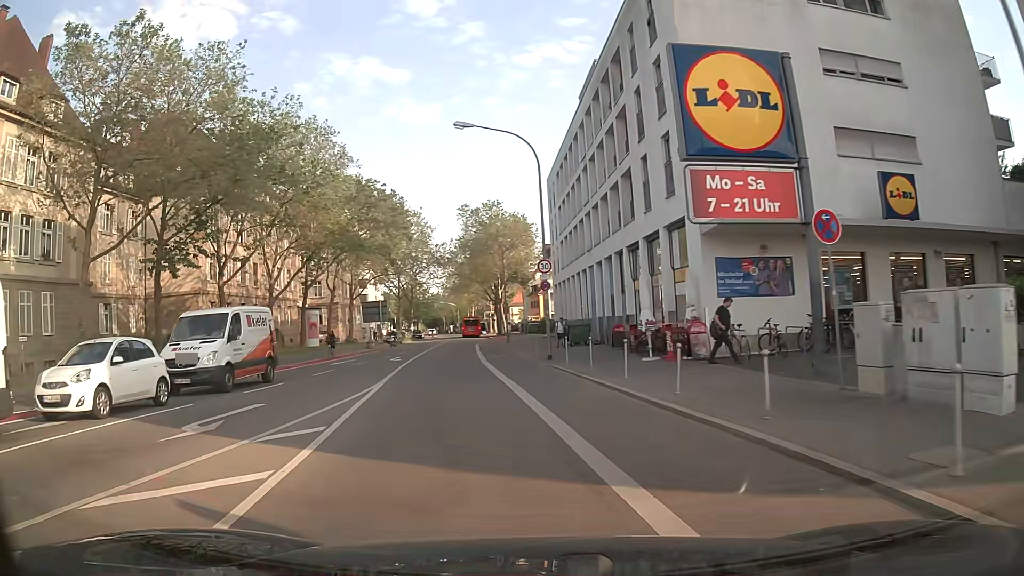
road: secondary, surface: asphalt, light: Day
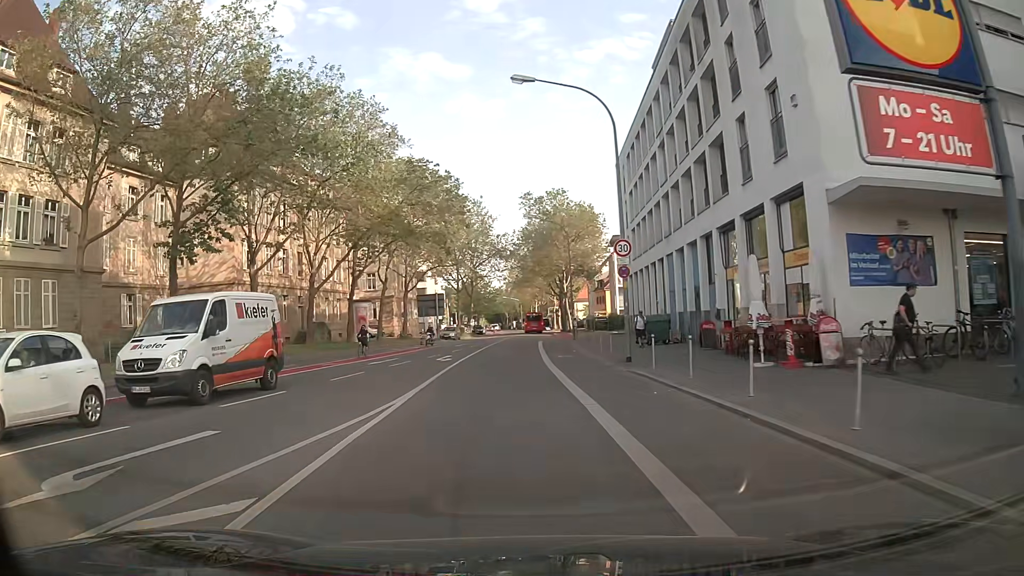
(-0.3, +4.9) m; -7°
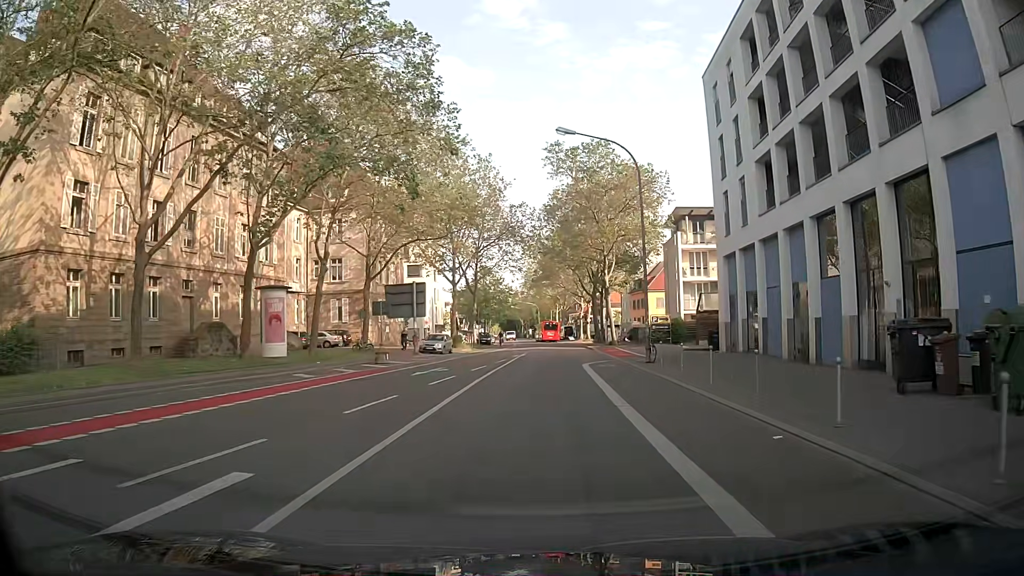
(-0.5, +24.7) m; -1°
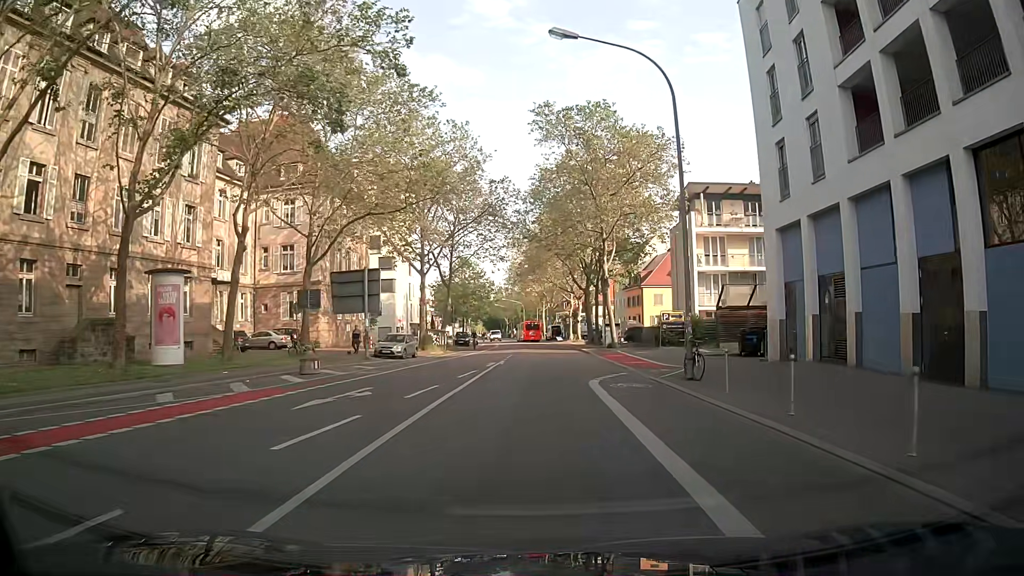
(+0.3, +9.7) m; +4°
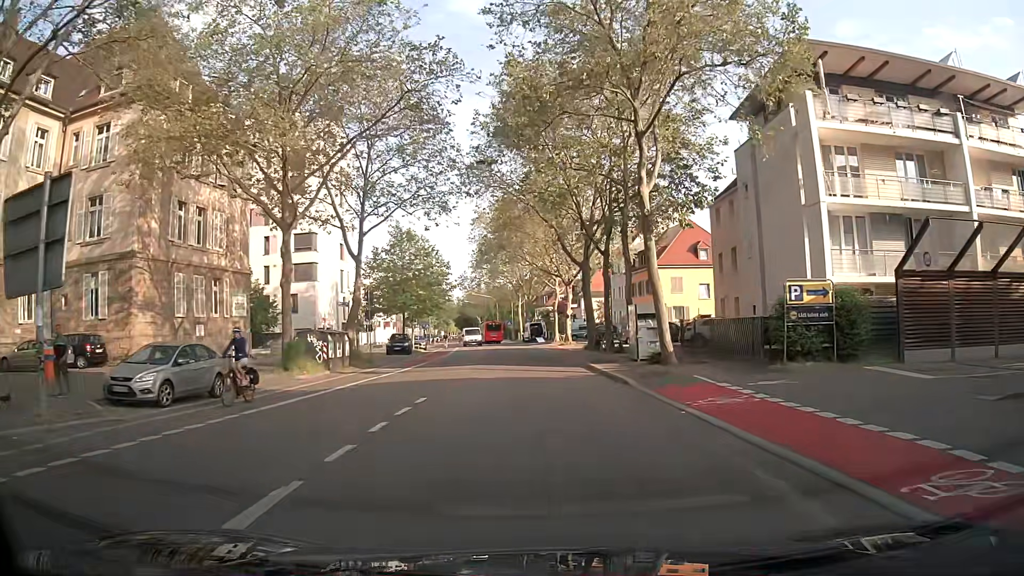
(+0.1, +24.5) m; +1°
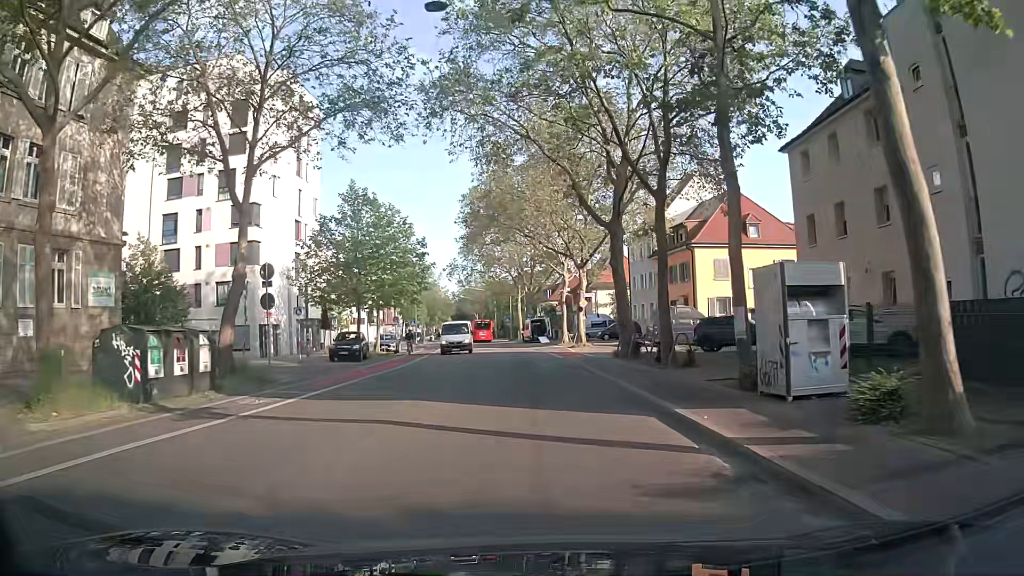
(0.0, +15.1) m; 0°
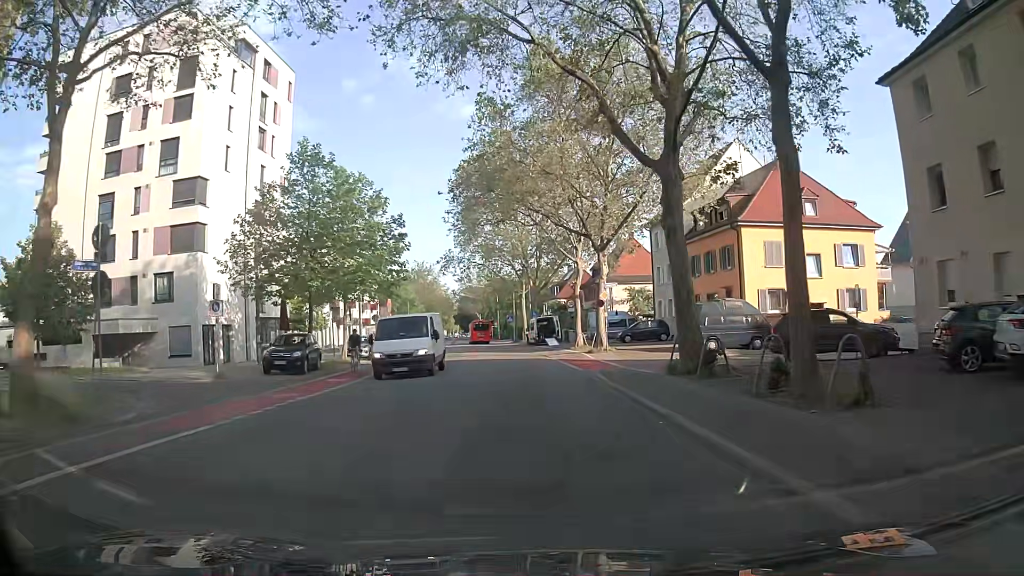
(-0.1, +10.2) m; 0°
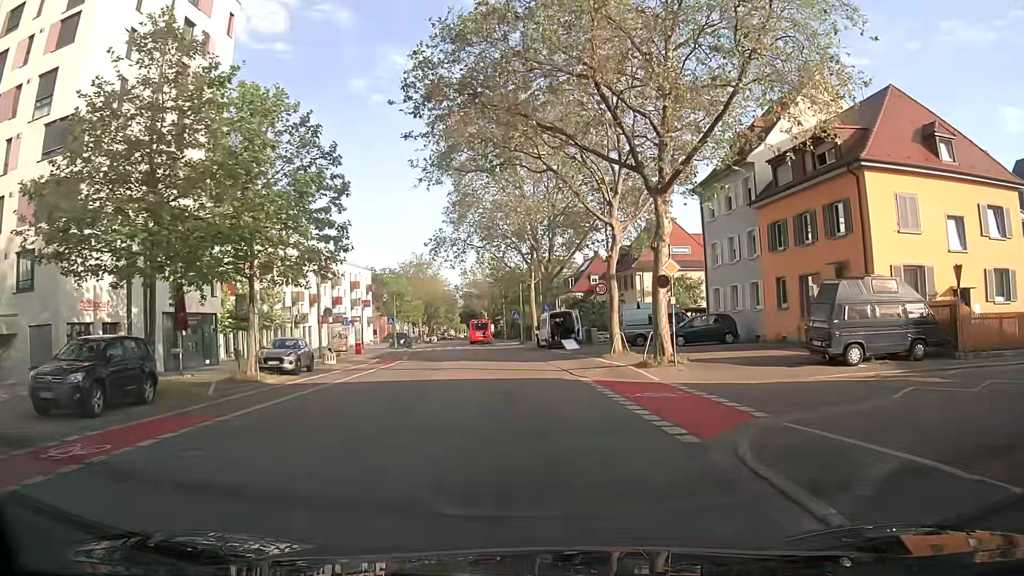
(-0.2, +14.7) m; -1°
(0, +10) (-1, +20) (-2, +30) (-3, +40) (-4, +50) (-5, +60) (-6, +70) (-8, +80) (-9, +90) (-10, +99) m
